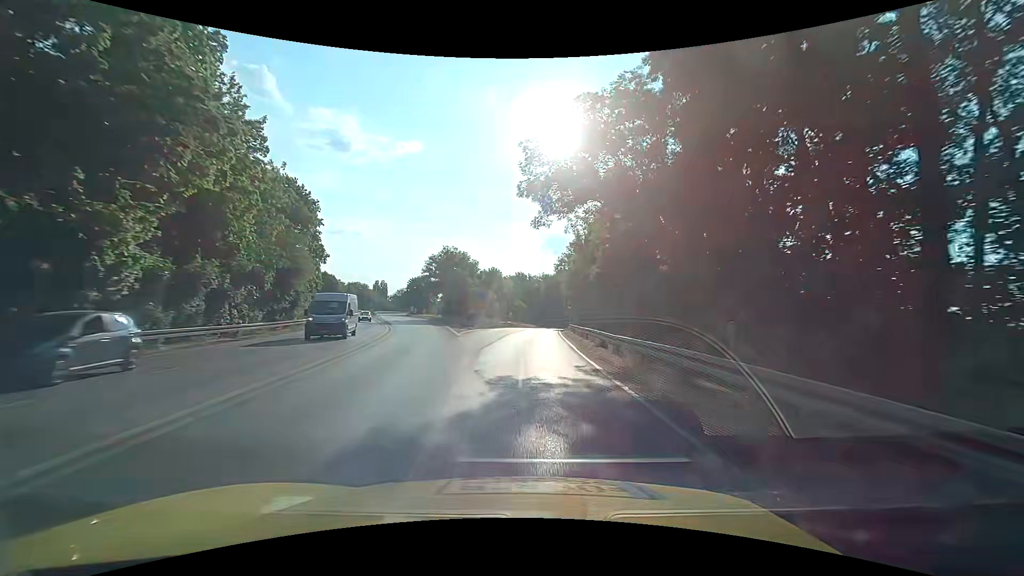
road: trunk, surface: asphalt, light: Day
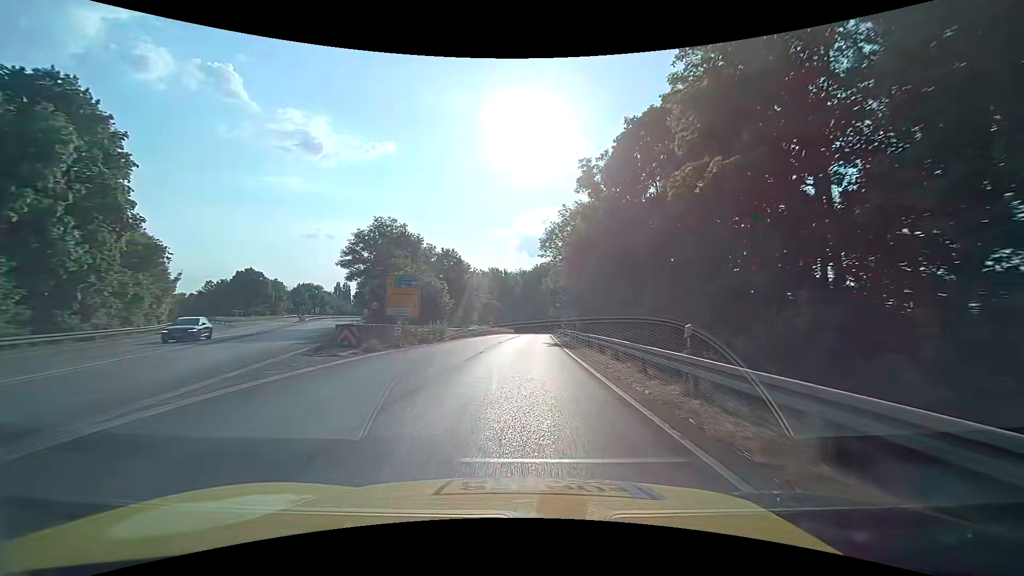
(+1.0, +29.2) m; +3°
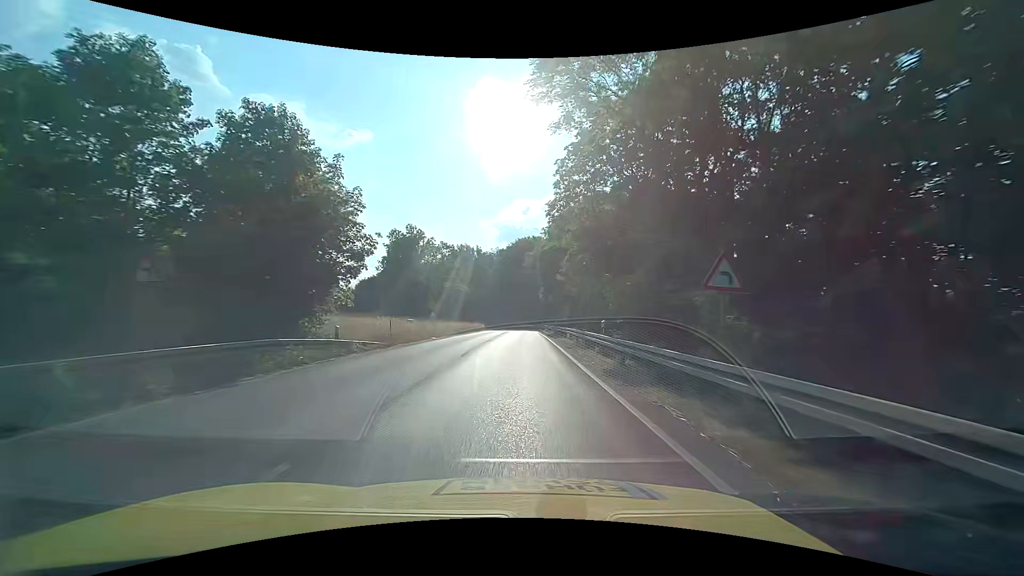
(+0.9, +39.1) m; +2°
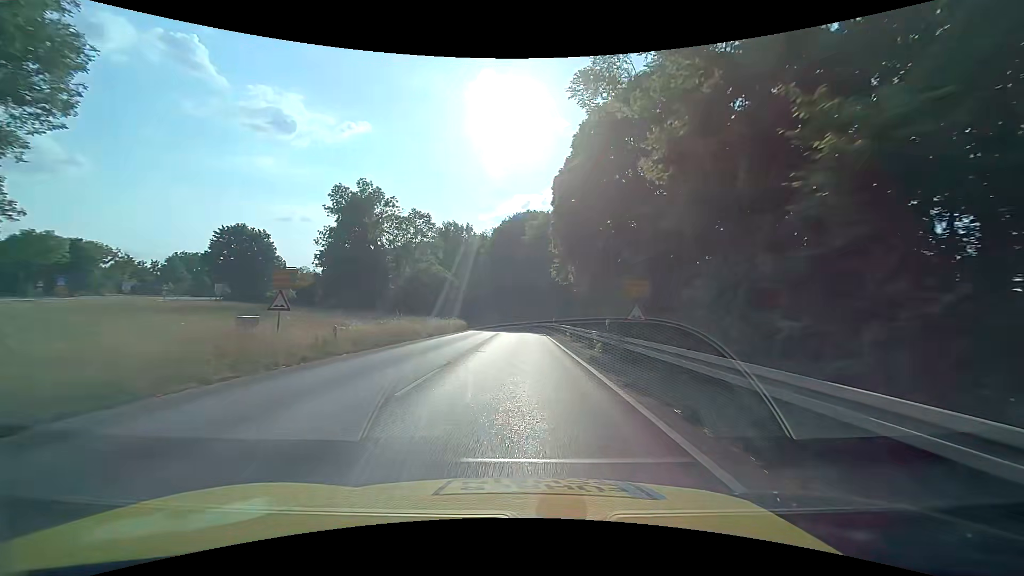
(+0.2, +28.3) m; 0°
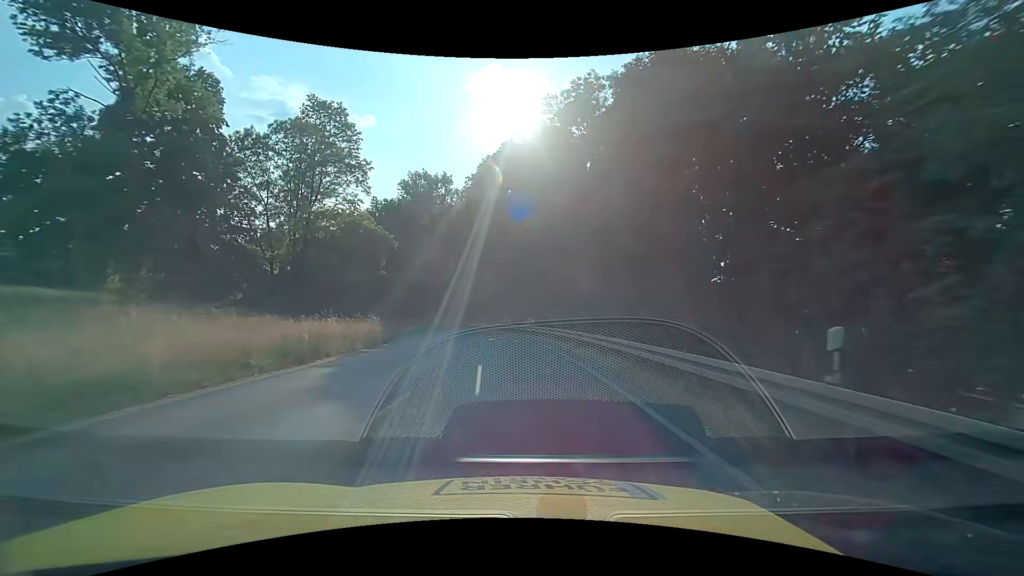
(+0.1, +41.3) m; 0°
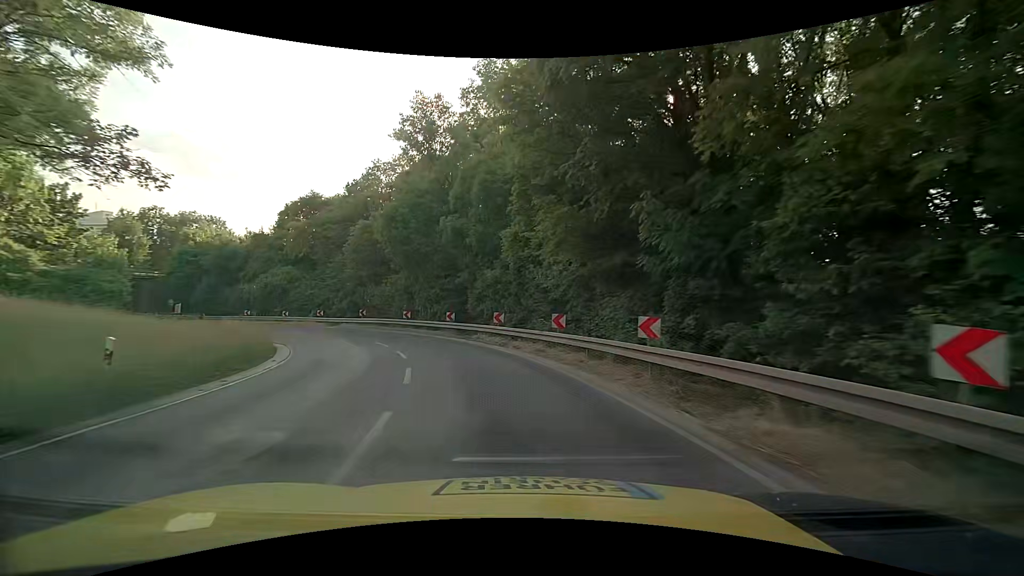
(-3.4, +37.9) m; -14°
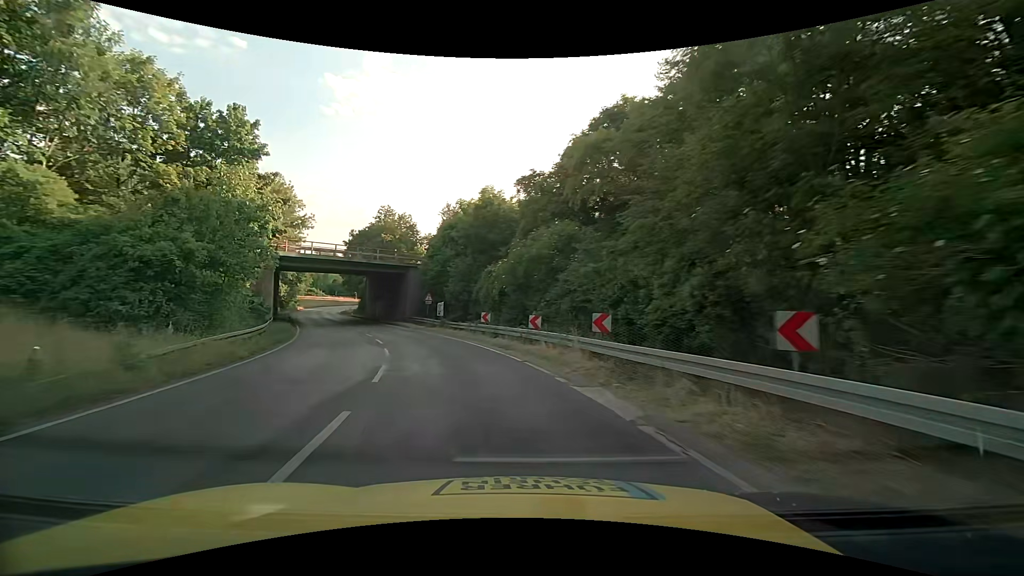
(-11.4, +34.5) m; -38°
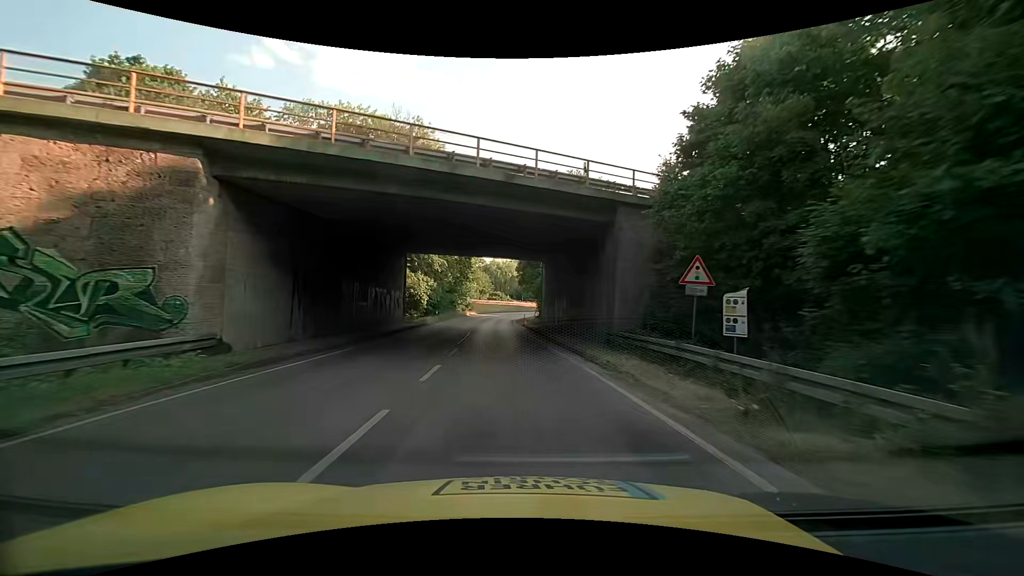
(-7.4, +29.7) m; -23°
(0, +10) (-1, +20) (-1, +30) (-2, +40) (-3, +50) (-4, +60) (-4, +70) (-4, +80) (-3, +90) (-1, +100) m
